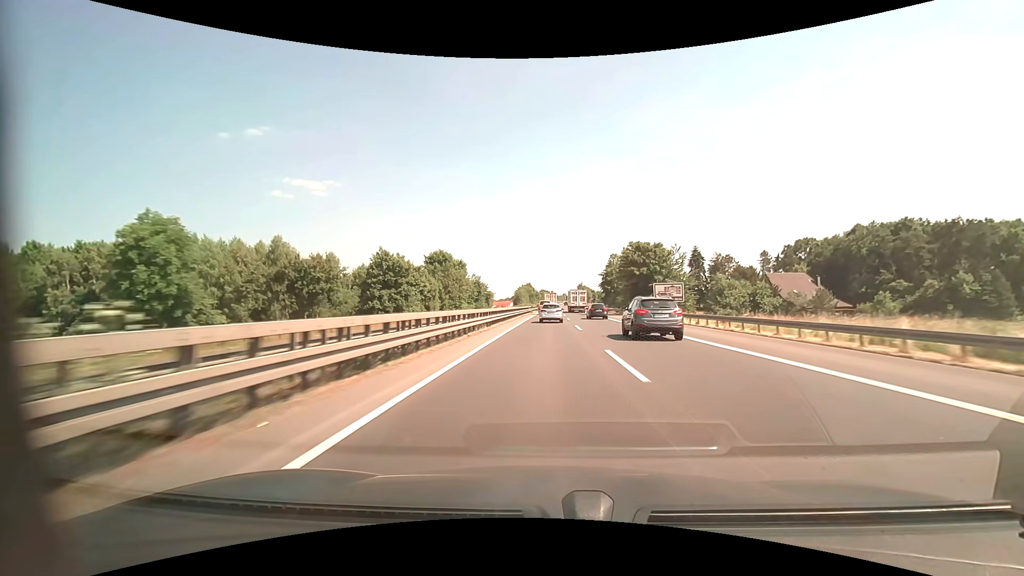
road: motorway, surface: asphalt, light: Day
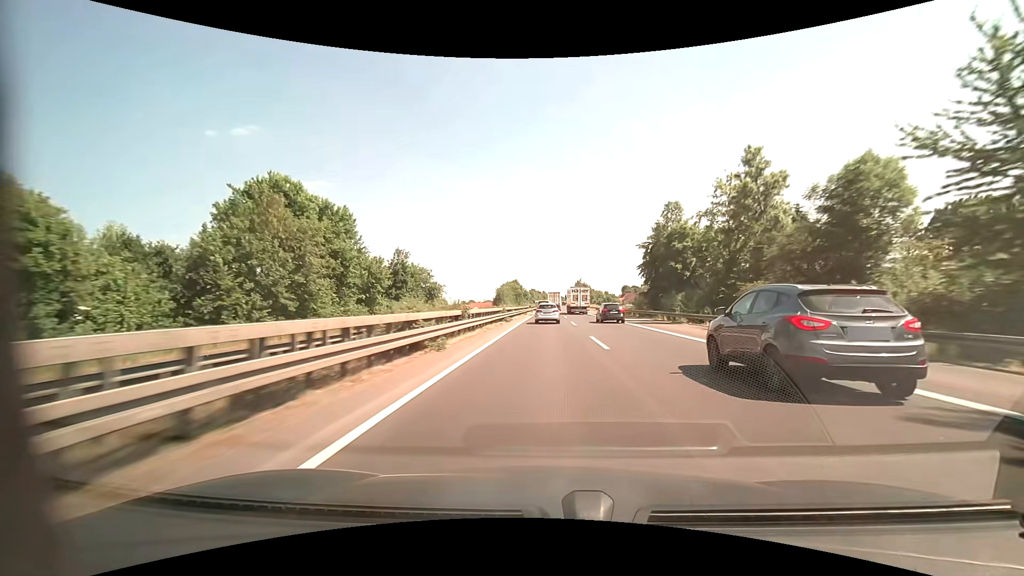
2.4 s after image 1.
(+0.5, +65.7) m; +1°
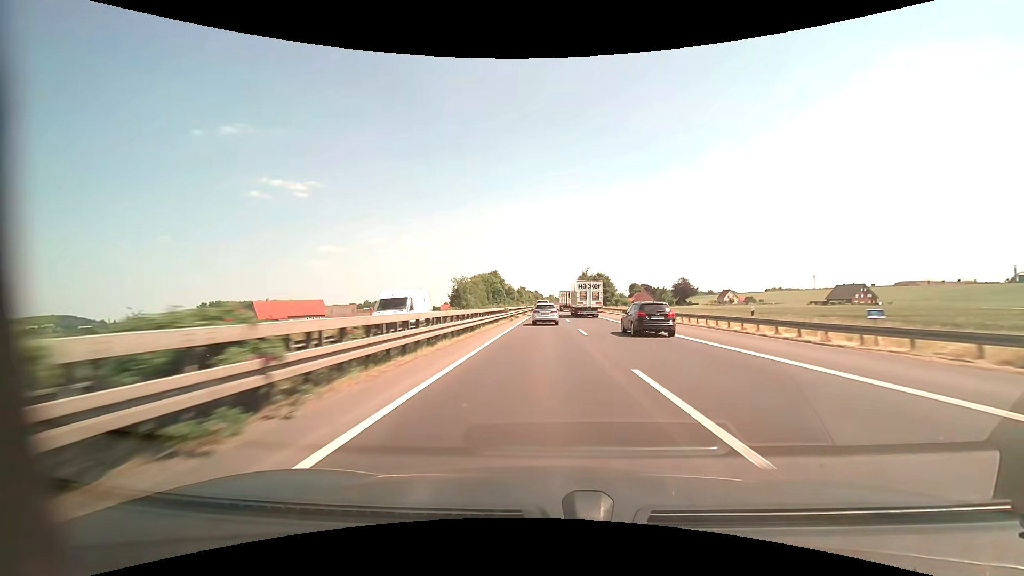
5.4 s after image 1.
(+0.7, +82.9) m; +1°
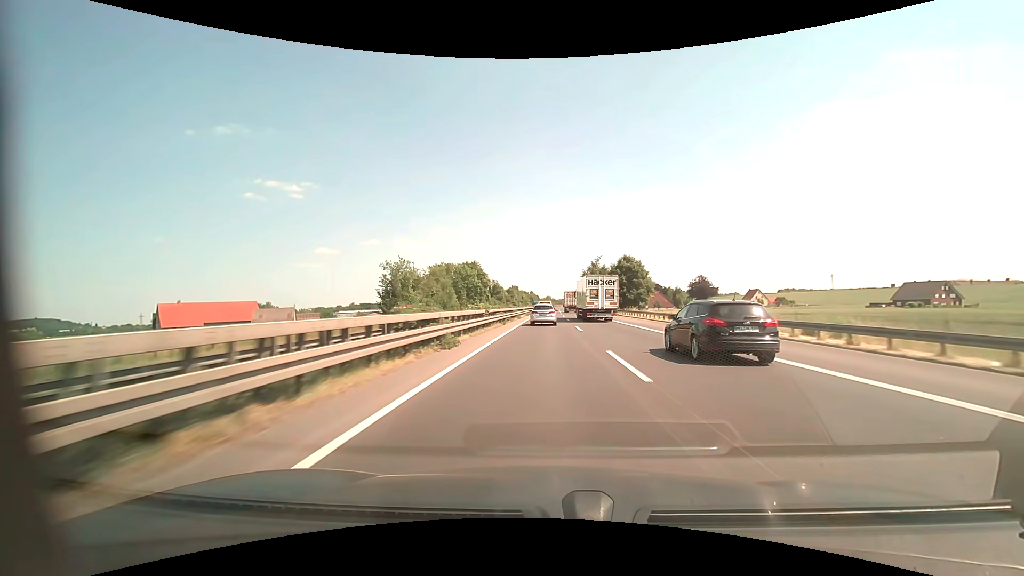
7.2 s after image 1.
(+0.1, +49.6) m; 0°
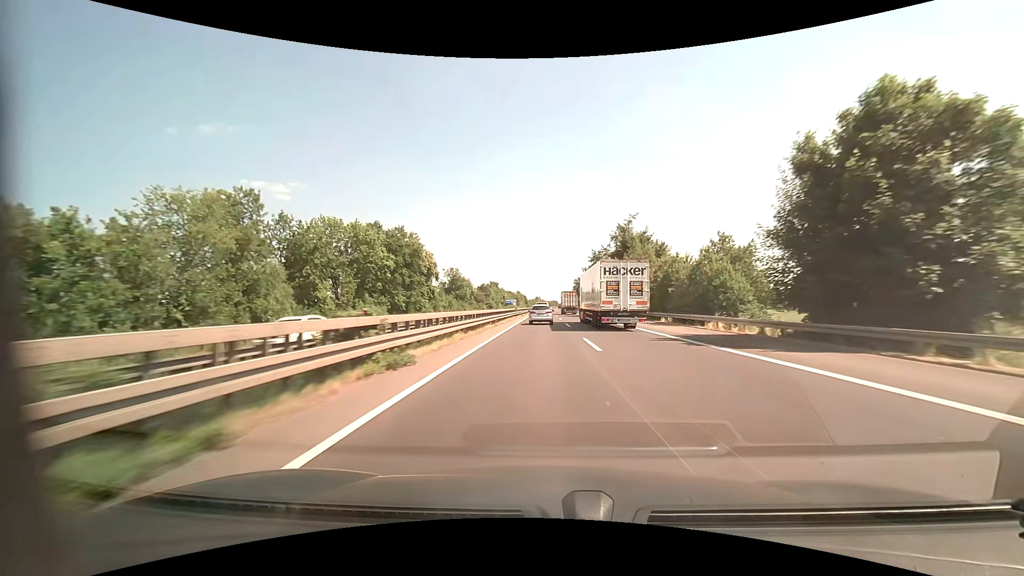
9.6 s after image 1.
(+0.5, +66.0) m; +1°
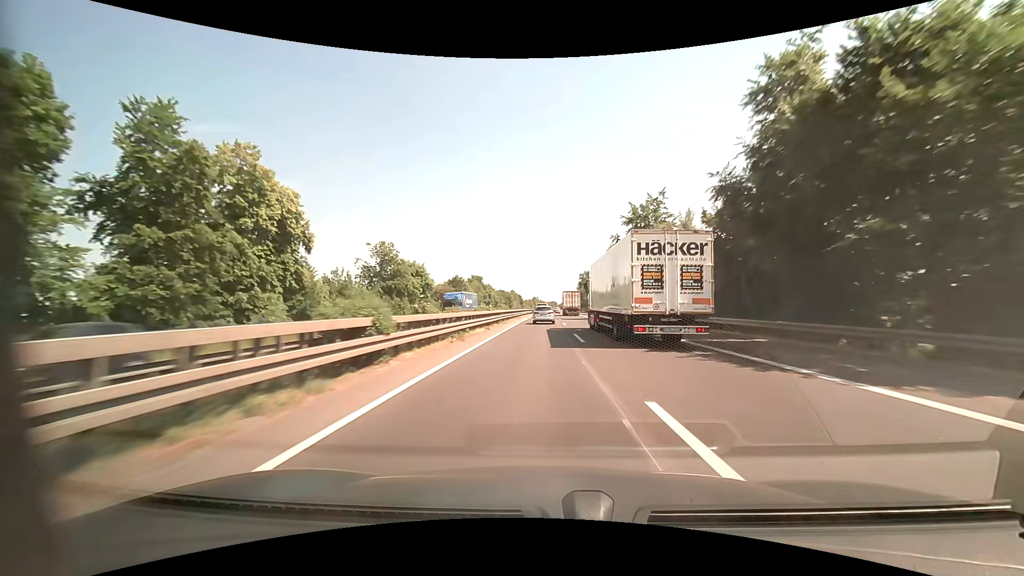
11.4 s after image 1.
(+0.1, +50.1) m; 0°
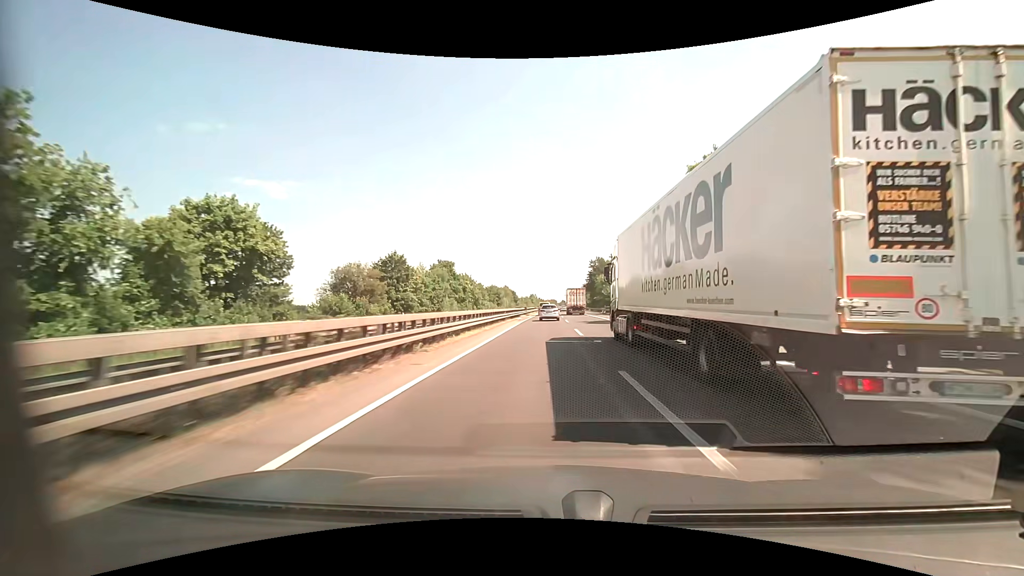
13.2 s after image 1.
(+0.3, +50.9) m; +1°
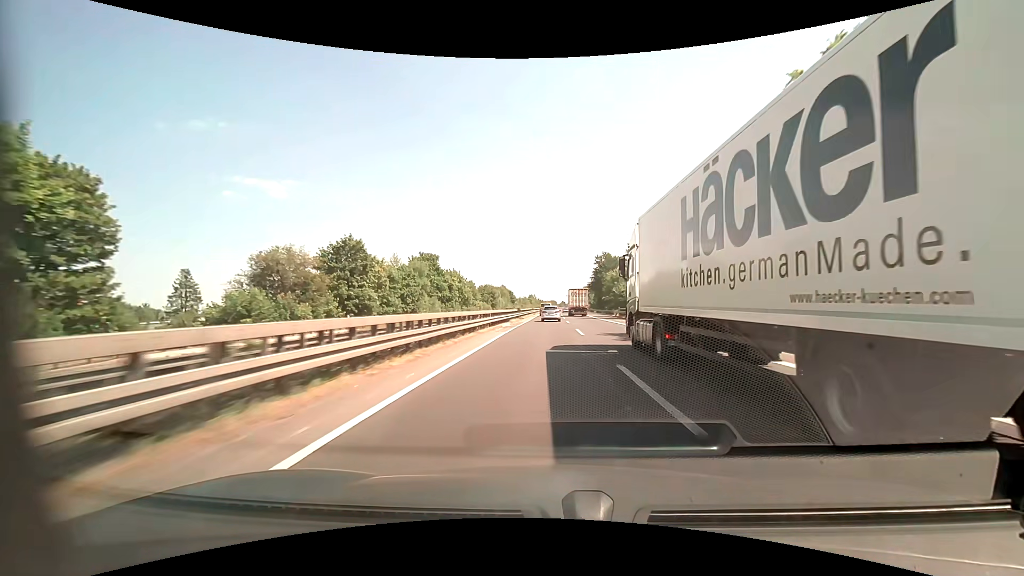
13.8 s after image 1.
(-0.1, +17.1) m; 0°
(0, +10) (0, +20) (0, +30) (0, +40) (0, +50) (0, +60) (0, +70) (+1, +80) (+1, +90) (+1, +100) m
